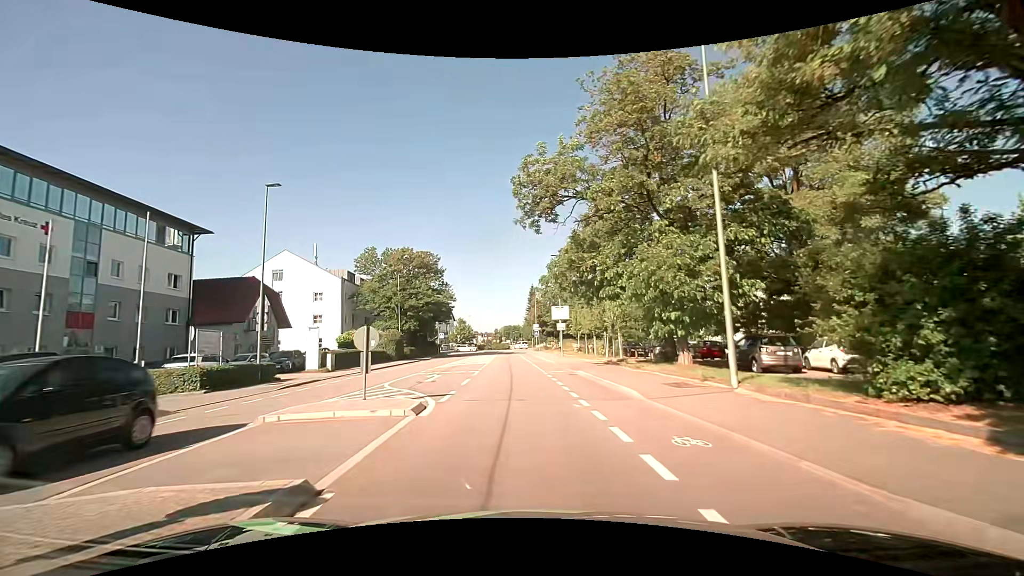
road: tertiary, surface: asphalt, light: Day
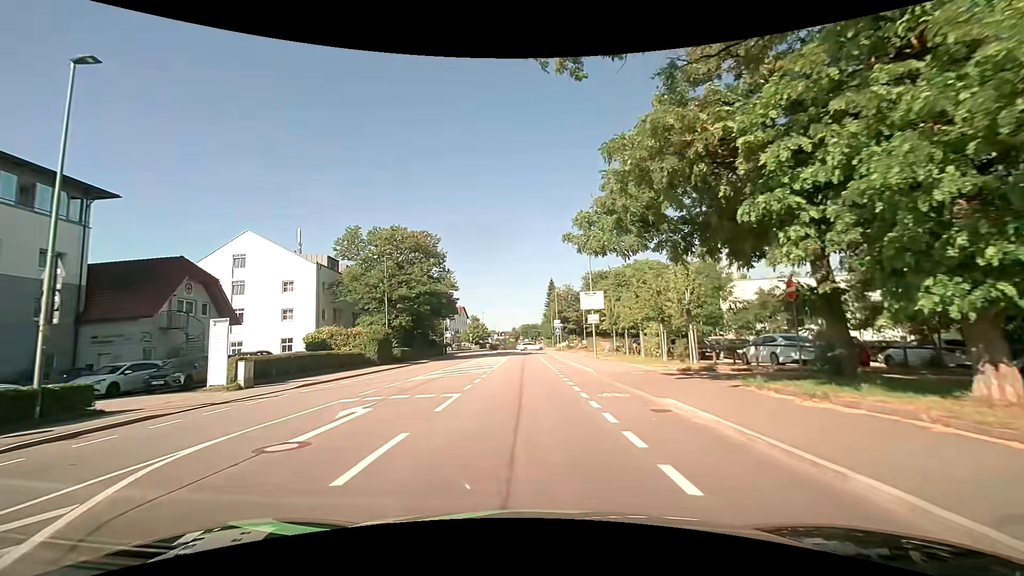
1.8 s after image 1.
(-0.5, +12.6) m; -4°
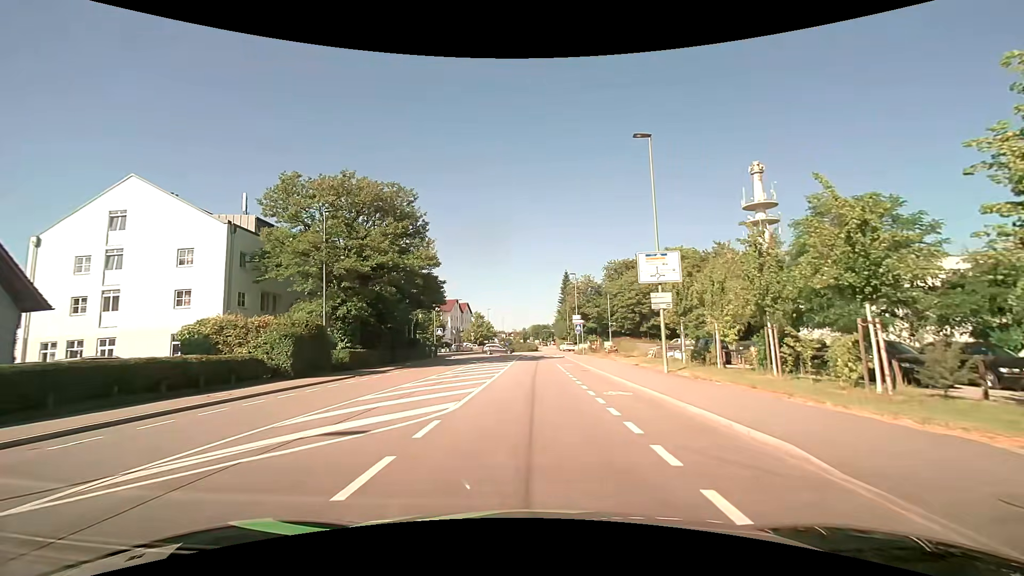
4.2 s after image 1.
(-0.1, +16.9) m; 0°
